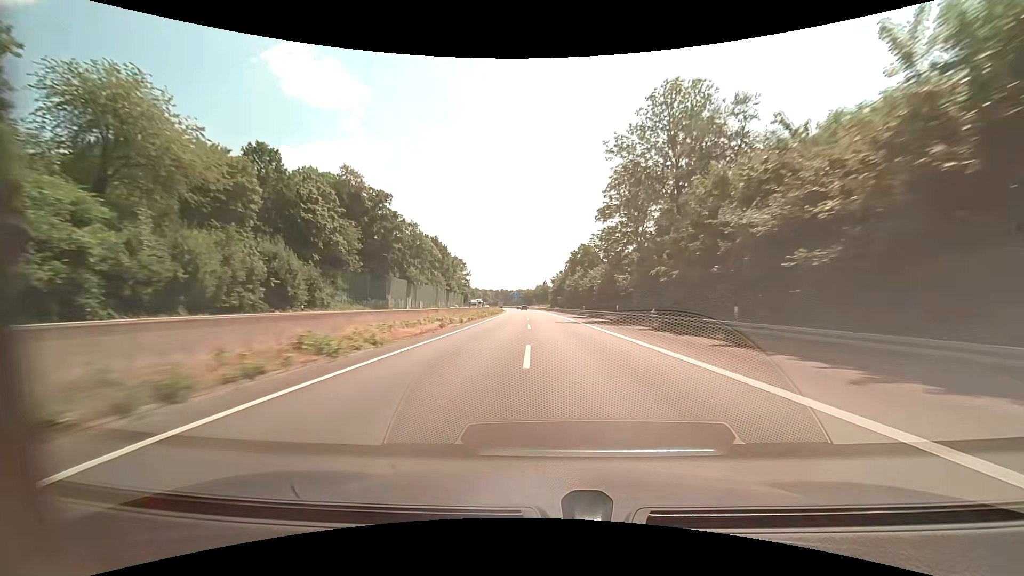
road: motorway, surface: asphalt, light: Day
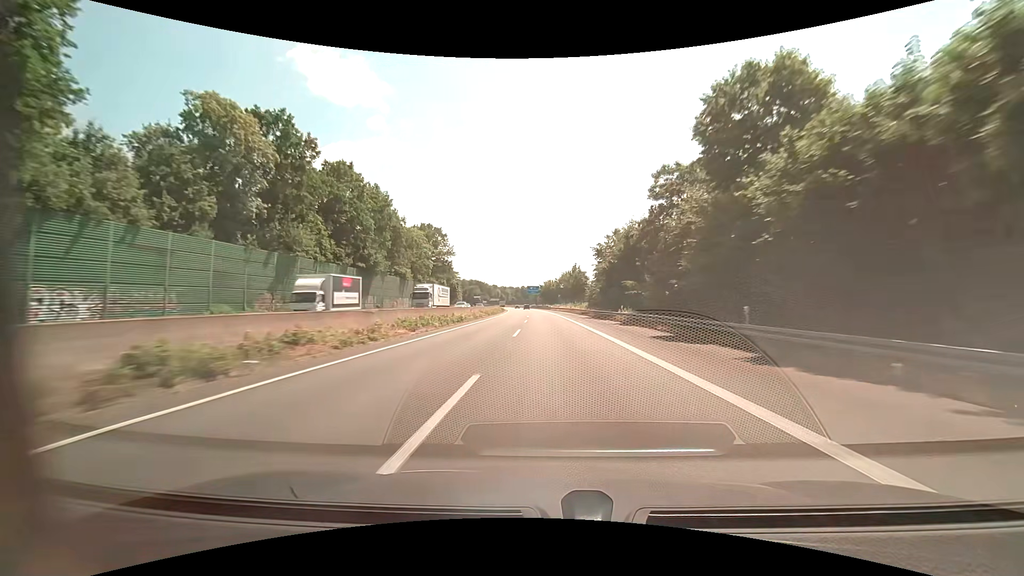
(-1.3, +78.7) m; -2°
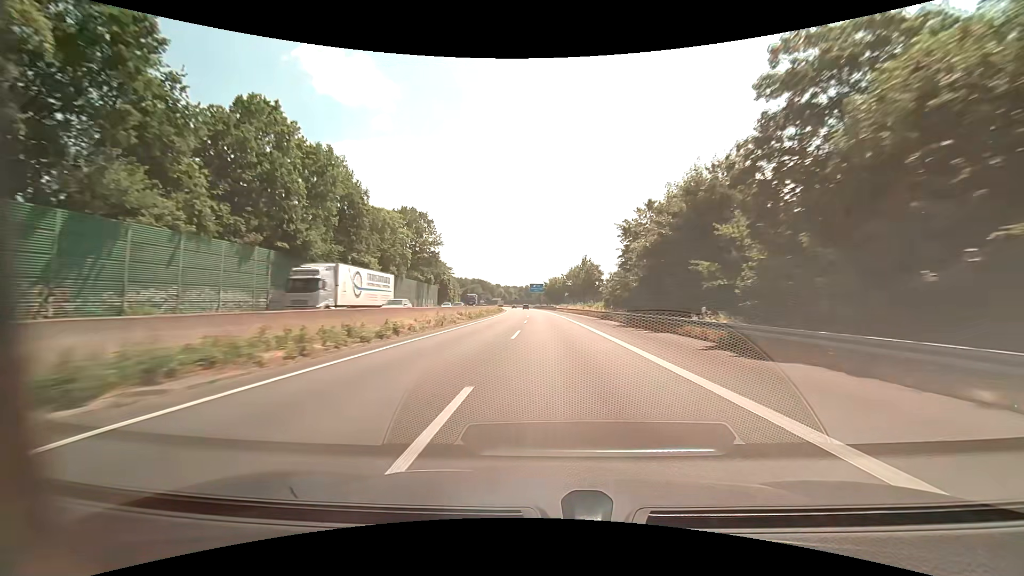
(-0.2, +19.3) m; 0°
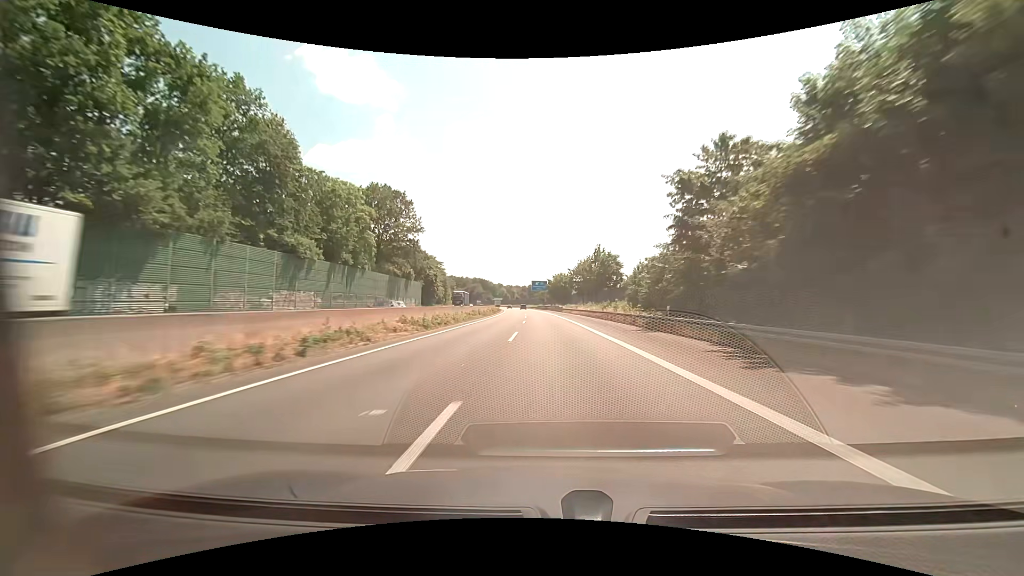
(-0.2, +19.1) m; -1°
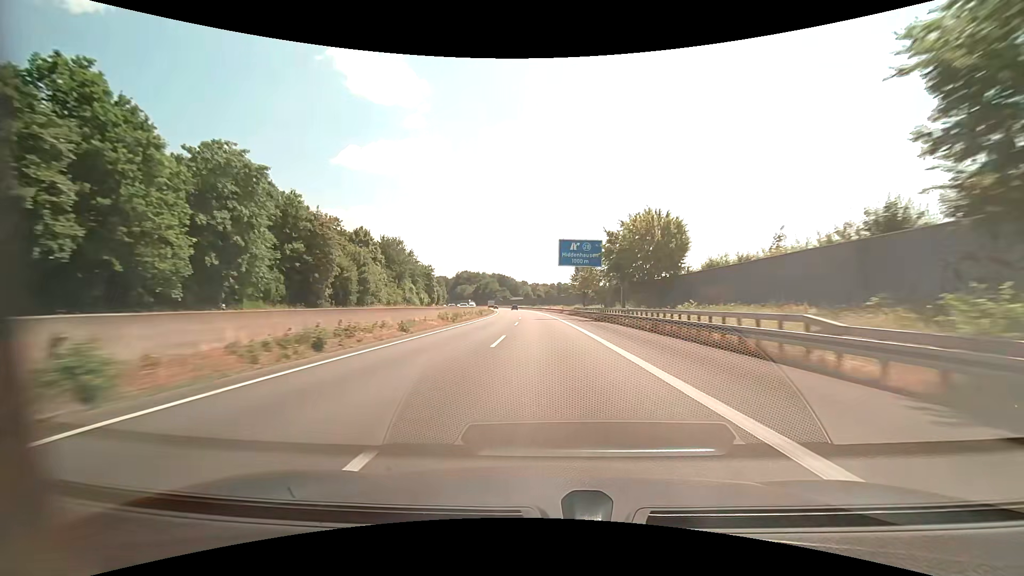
(-1.9, +91.5) m; -3°
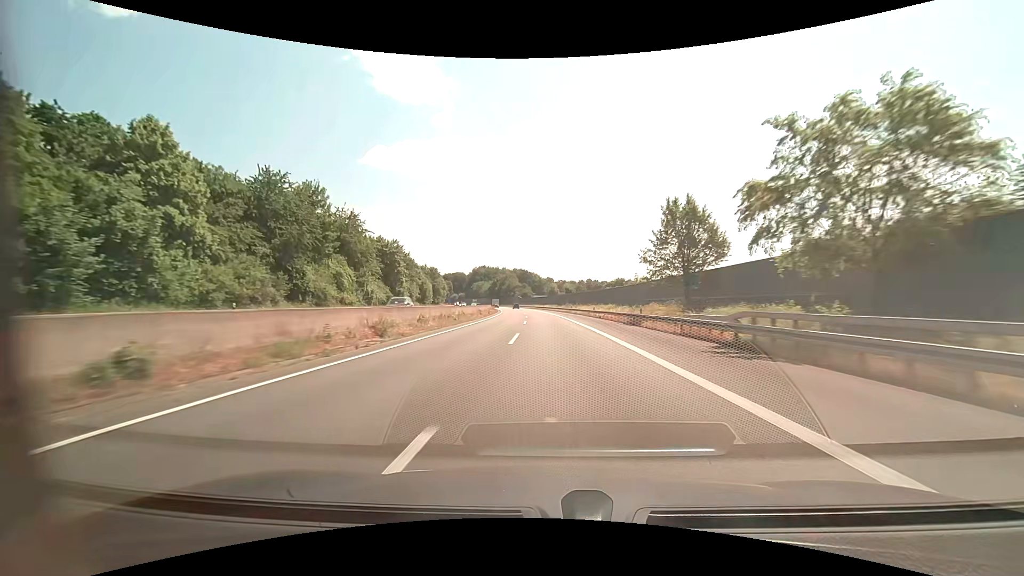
(-1.4, +52.8) m; -3°
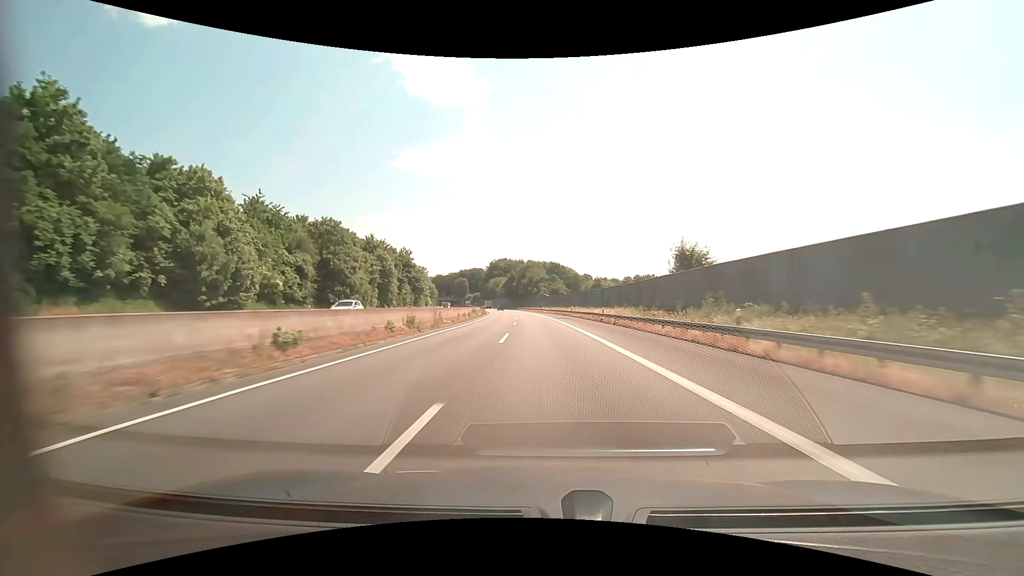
(-2.4, +88.2) m; -4°
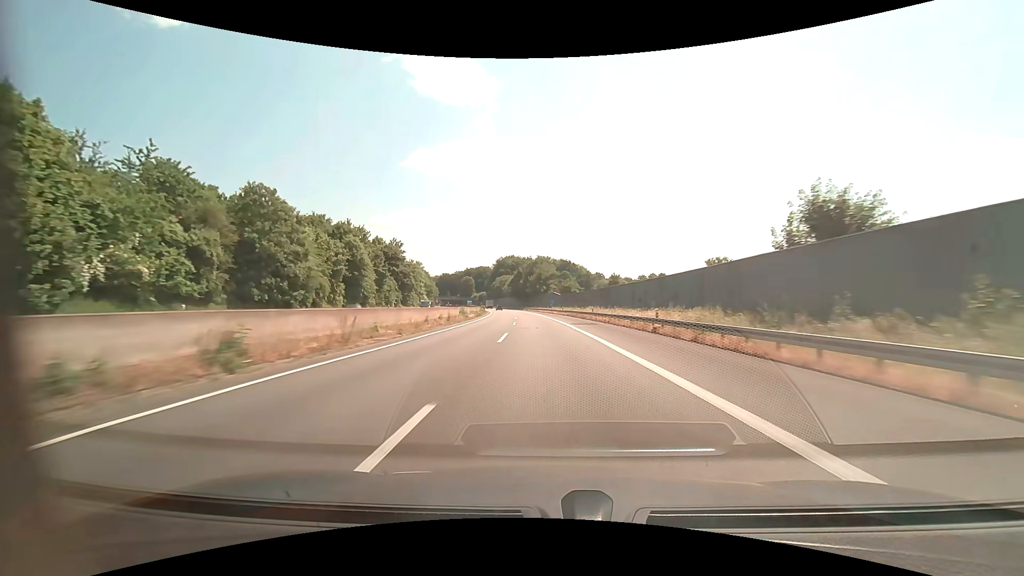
(-0.2, +18.0) m; -1°
(0, +10) (0, +20) (-1, +30) (-1, +40) (-1, +50) (-2, +60) (-2, +70) (-3, +80) (-4, +90) (-5, +100) m
